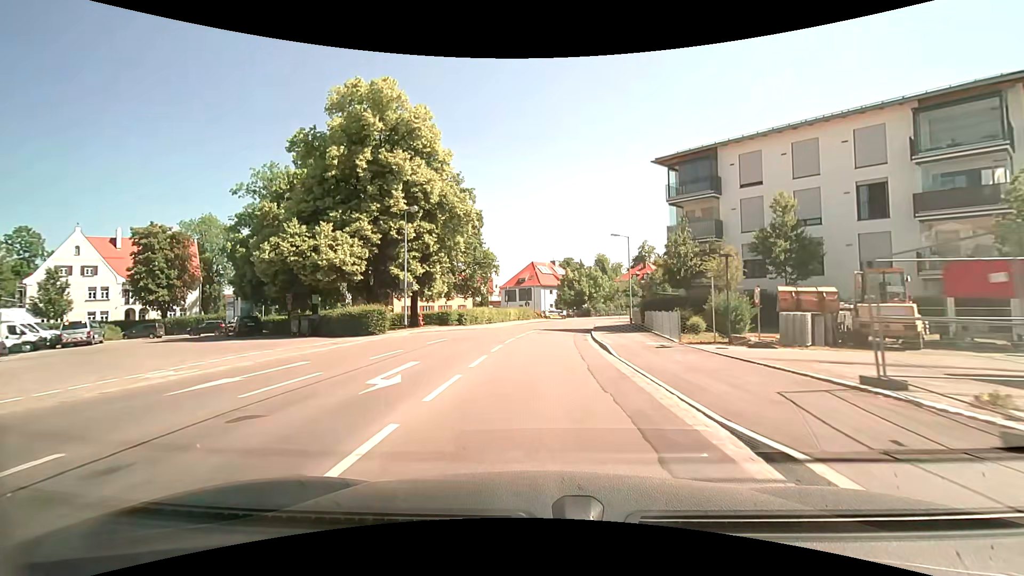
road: secondary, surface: asphalt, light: Day
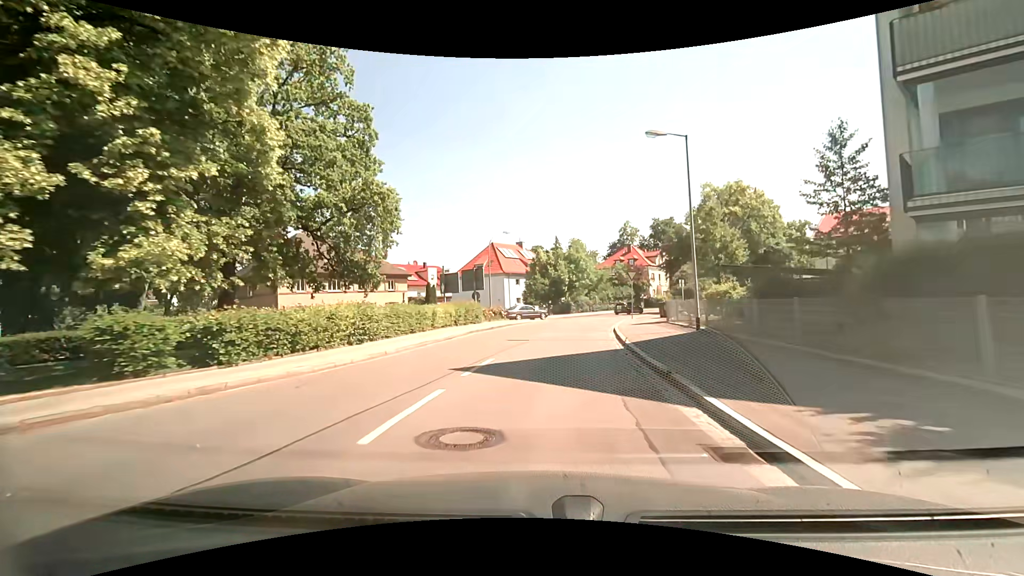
(+0.6, +24.9) m; +4°
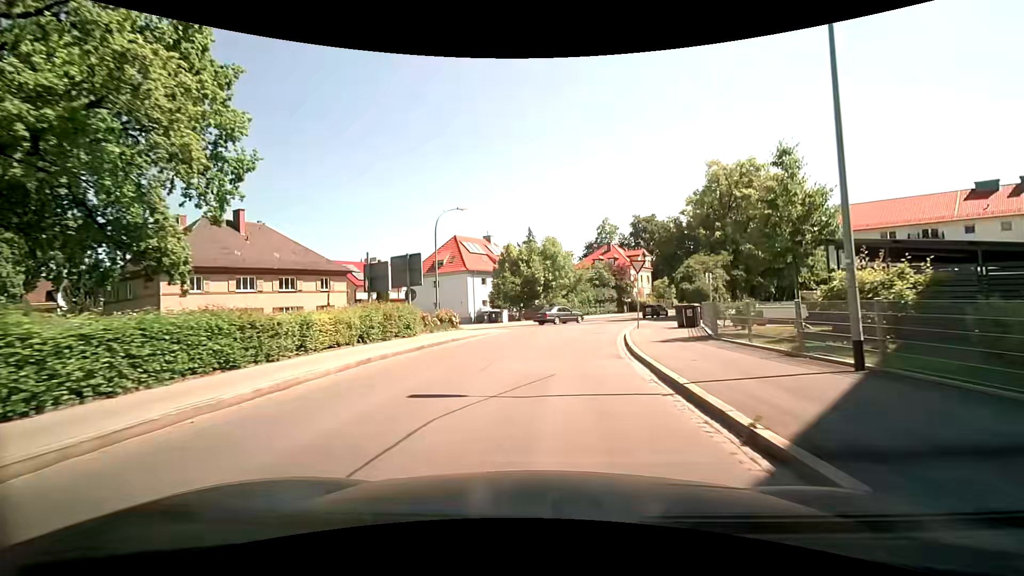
(+0.2, +11.1) m; +2°
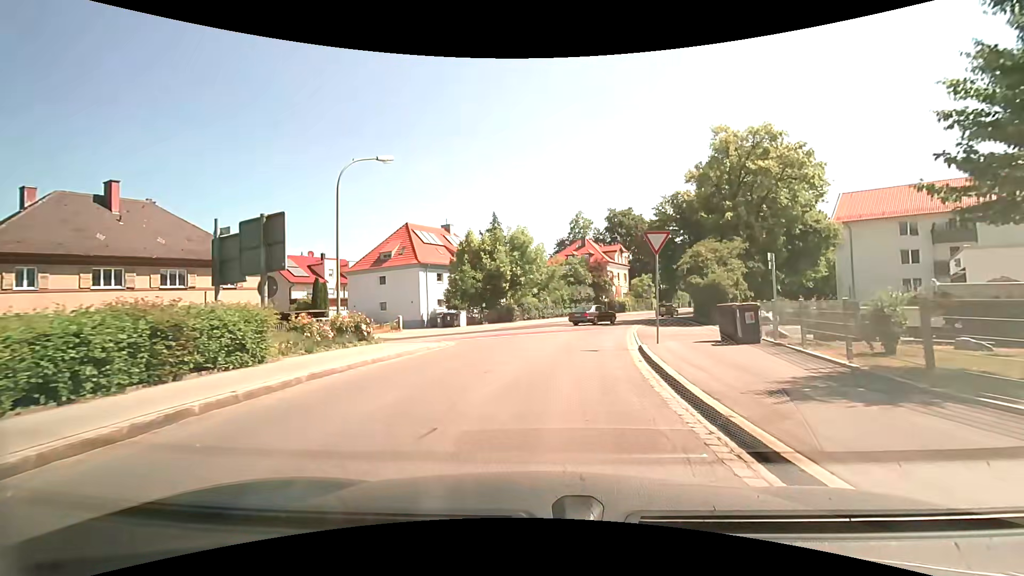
(+0.3, +9.7) m; +4°
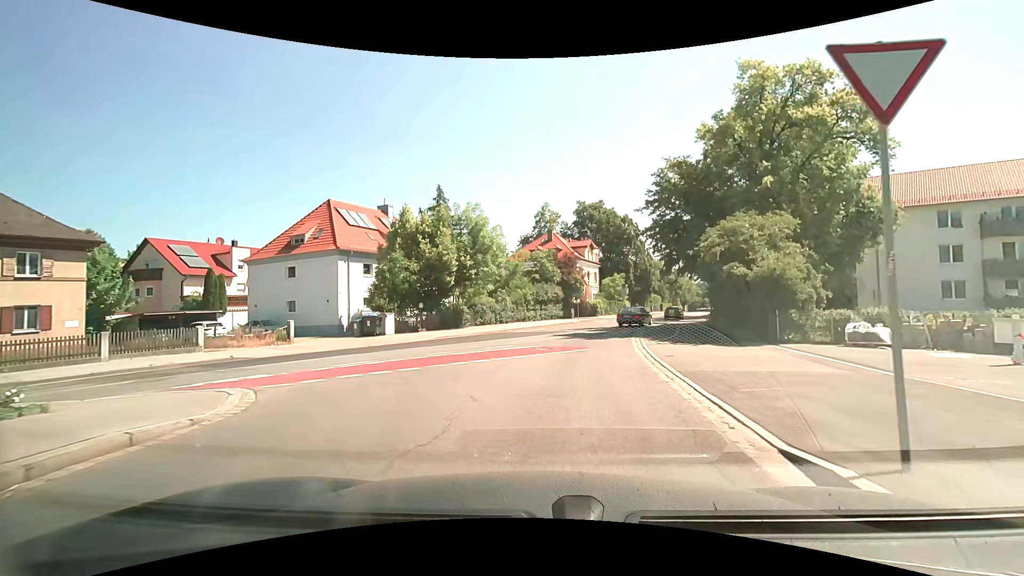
(+0.3, +11.2) m; +4°
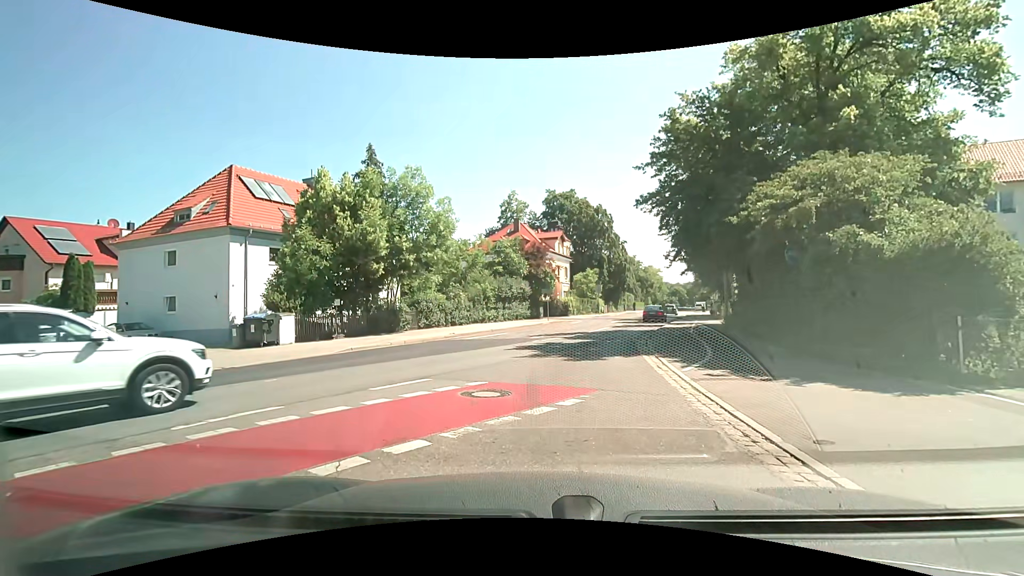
(+0.2, +8.6) m; +4°
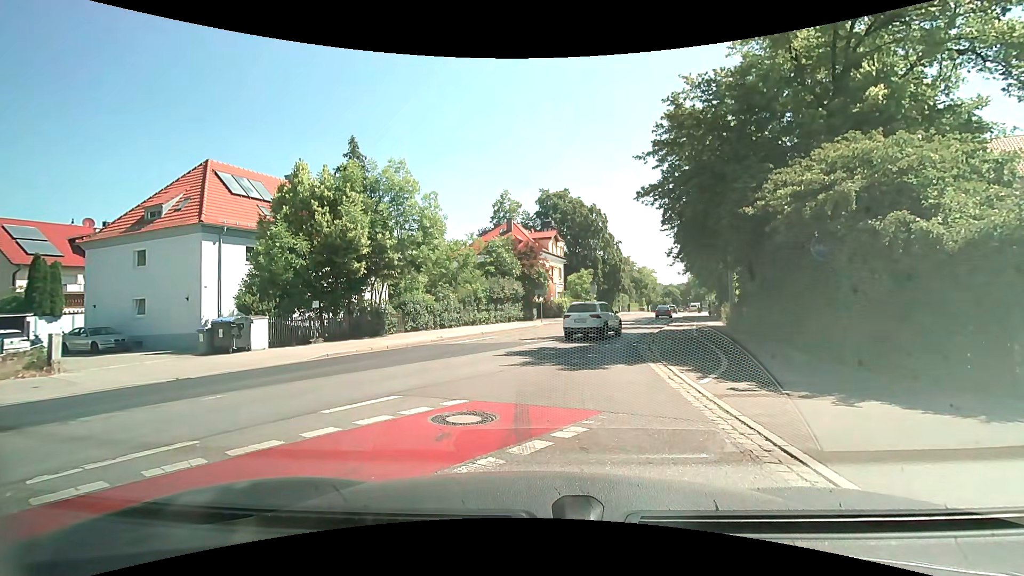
(0.0, +1.6) m; +1°
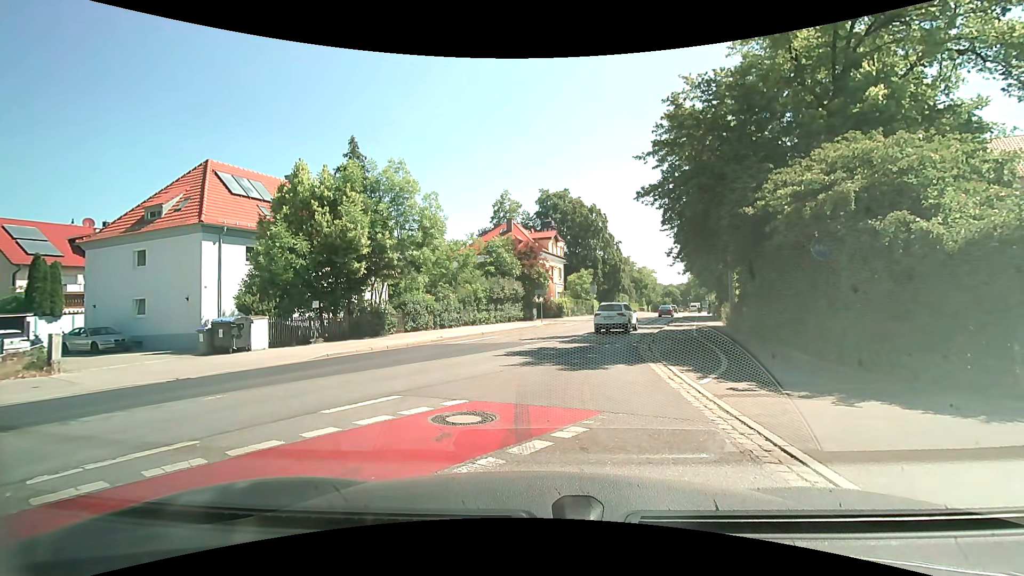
(0.0, 0.0) m; 0°
(0, +10) (+1, +20) (+4, +30) (+7, +39) (+10, +49) (+13, +58) (+16, +68) (+19, +77) (+22, +87) (+25, +96) m
